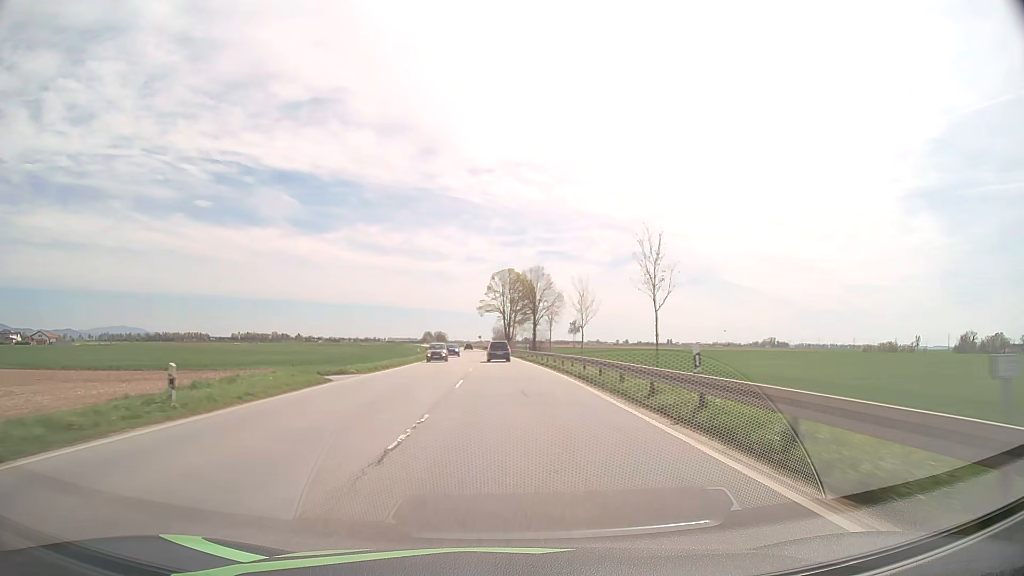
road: primary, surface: asphalt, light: Day
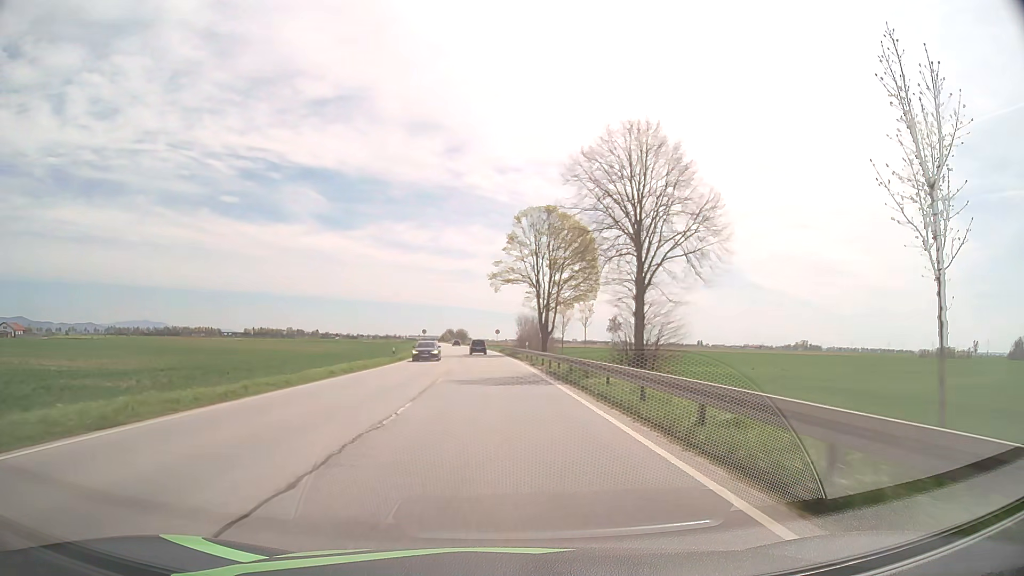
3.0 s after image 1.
(-0.8, +57.9) m; -2°
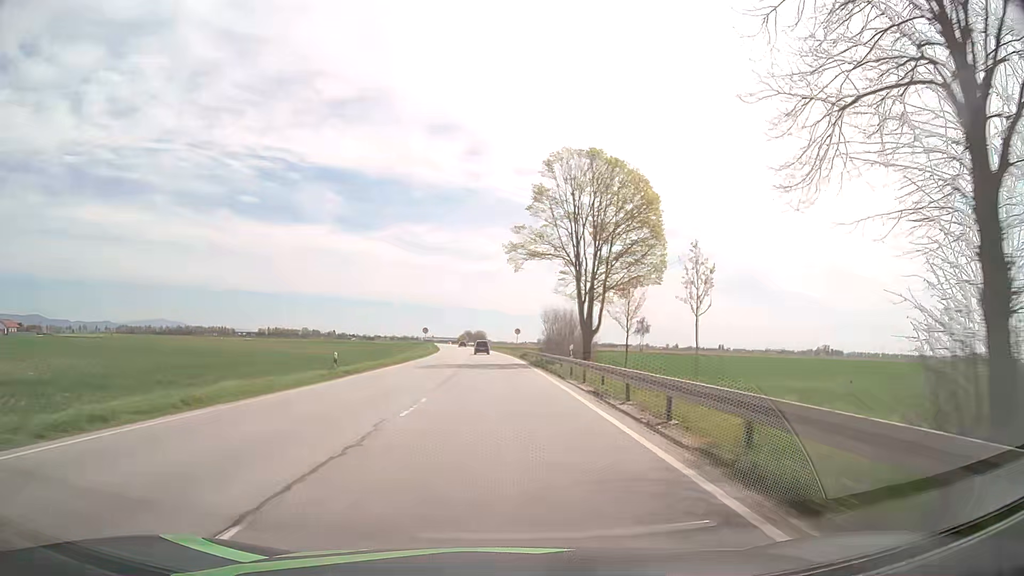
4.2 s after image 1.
(-0.3, +21.8) m; -1°
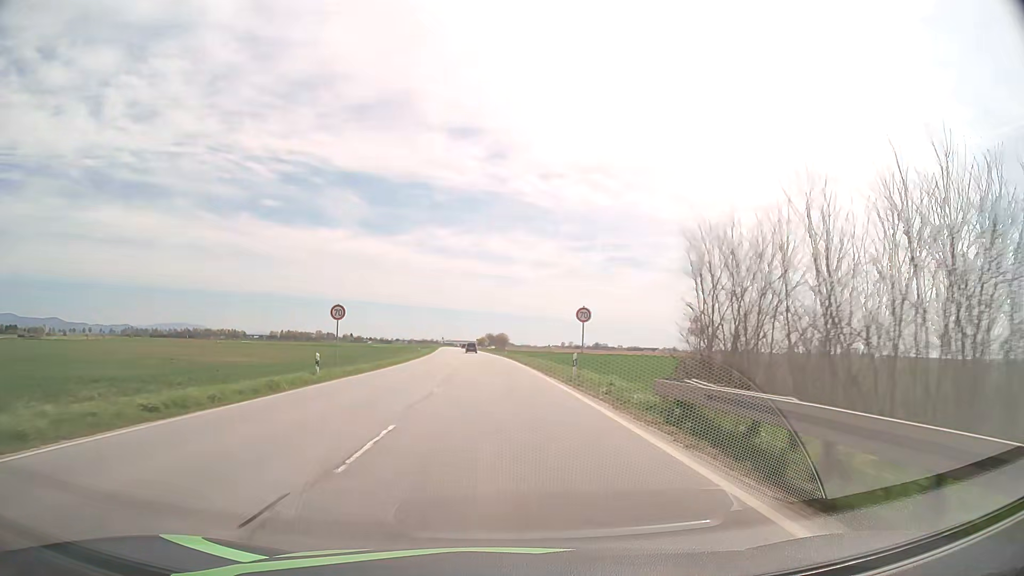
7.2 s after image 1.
(-1.2, +53.8) m; -2°
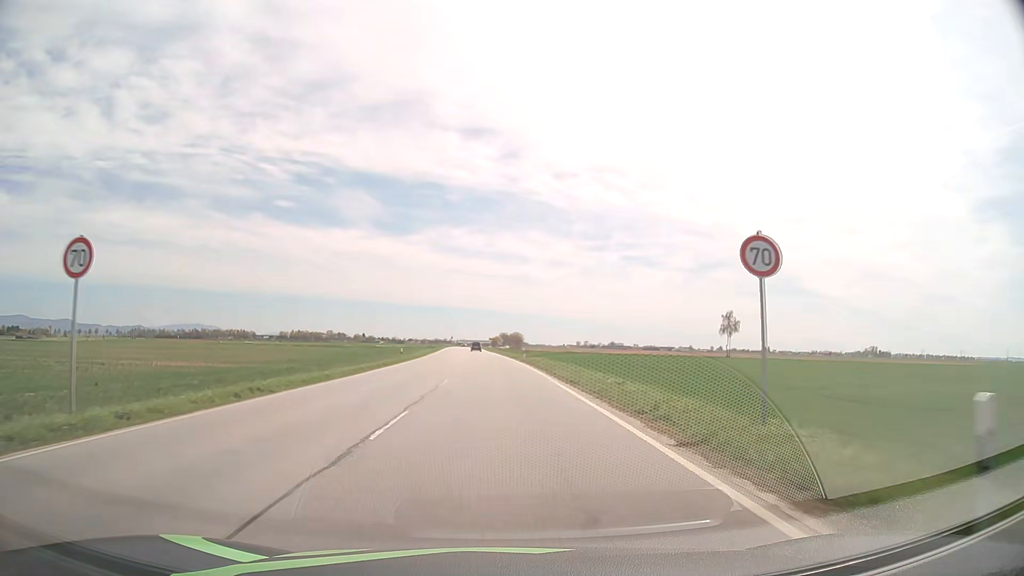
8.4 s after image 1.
(-0.2, +21.7) m; -1°
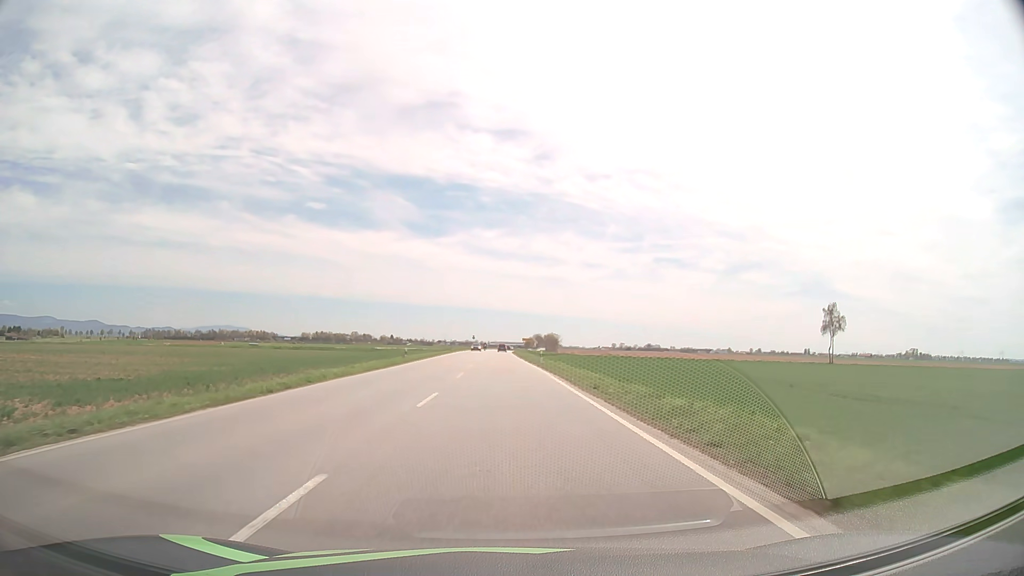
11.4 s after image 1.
(-1.4, +55.1) m; -3°
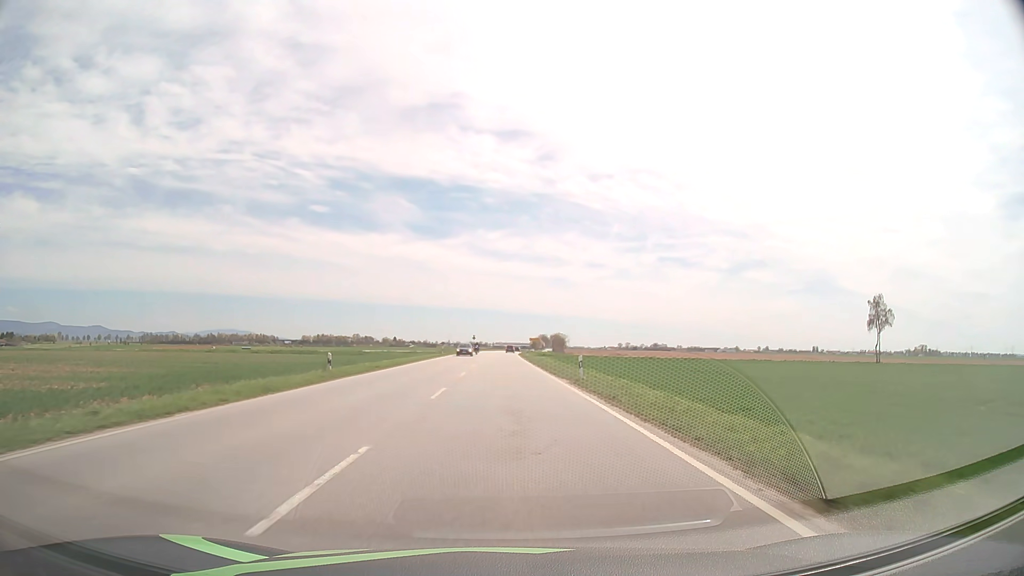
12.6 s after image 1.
(-0.1, +22.3) m; 0°
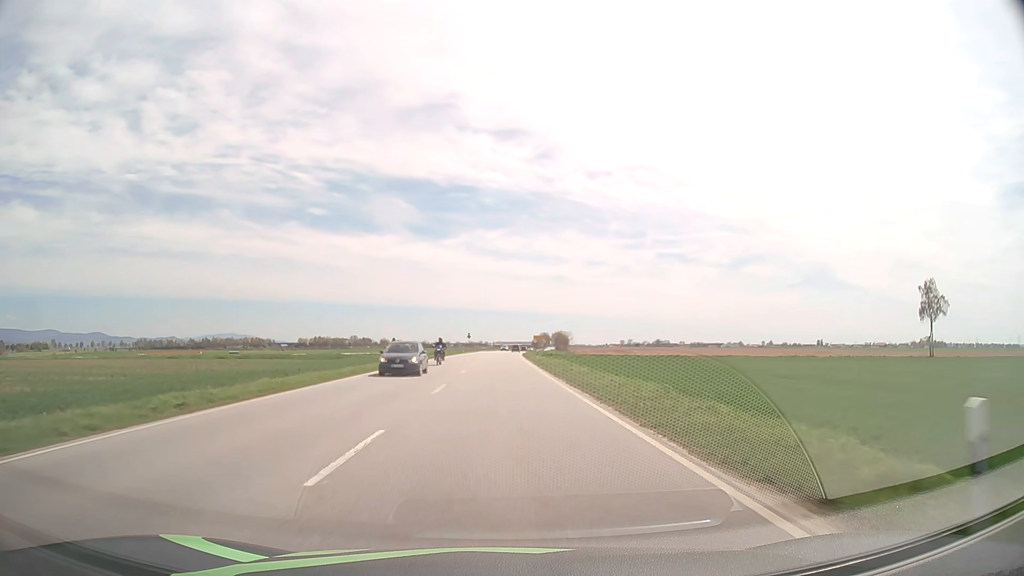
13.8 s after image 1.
(0.0, +22.3) m; 0°
(0, +10) (0, +20) (0, +30) (0, +40) (0, +50) (0, +60) (0, +70) (0, +80) (0, +90) (0, +100) m
